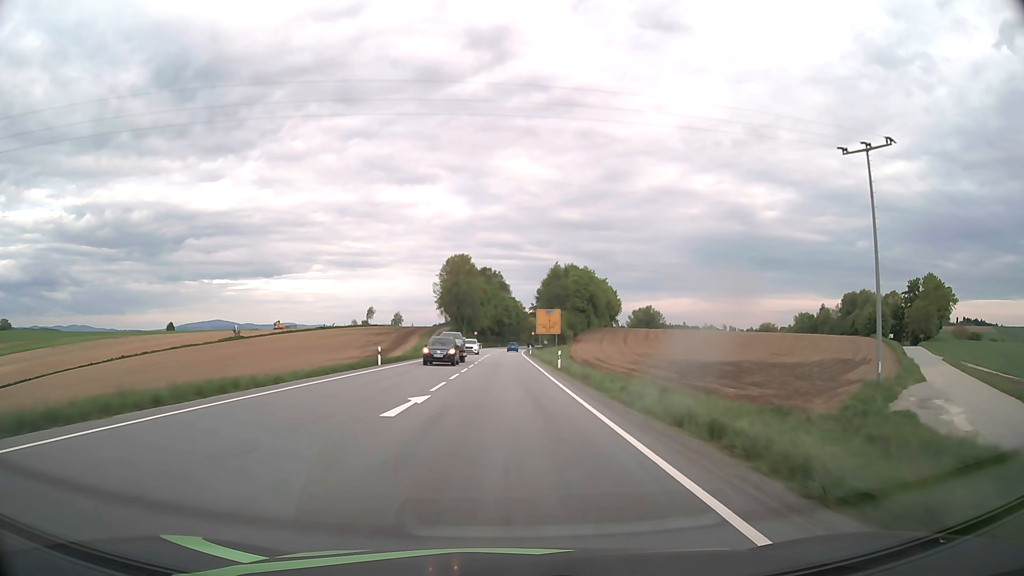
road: primary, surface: asphalt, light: Day
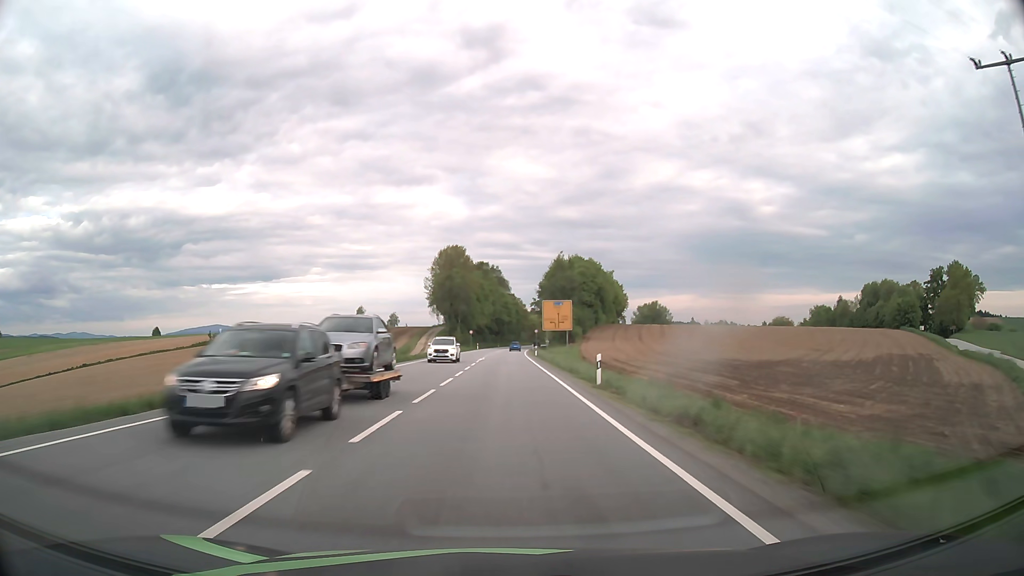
(0.0, +15.9) m; 0°
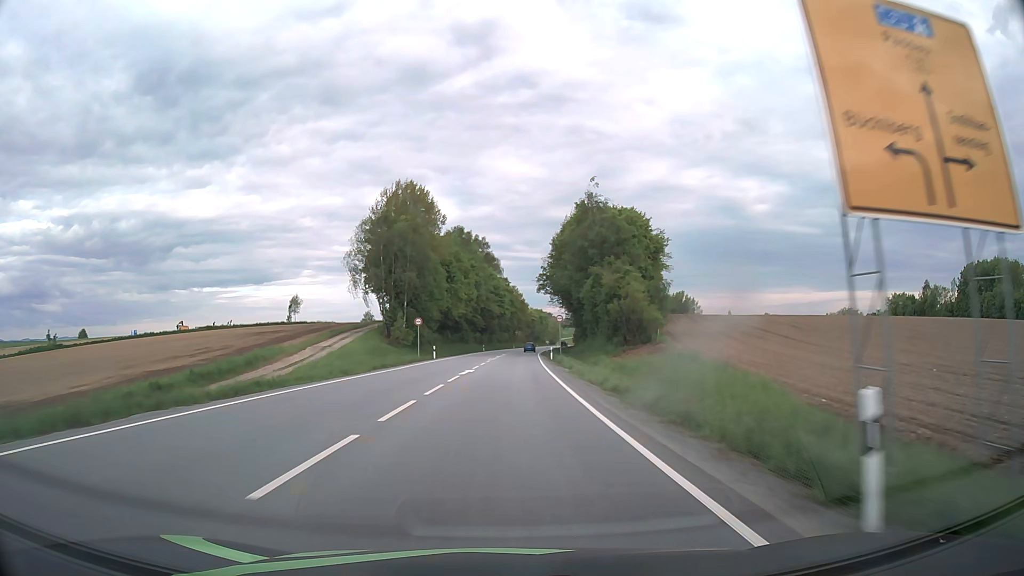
(+0.1, +63.3) m; +1°
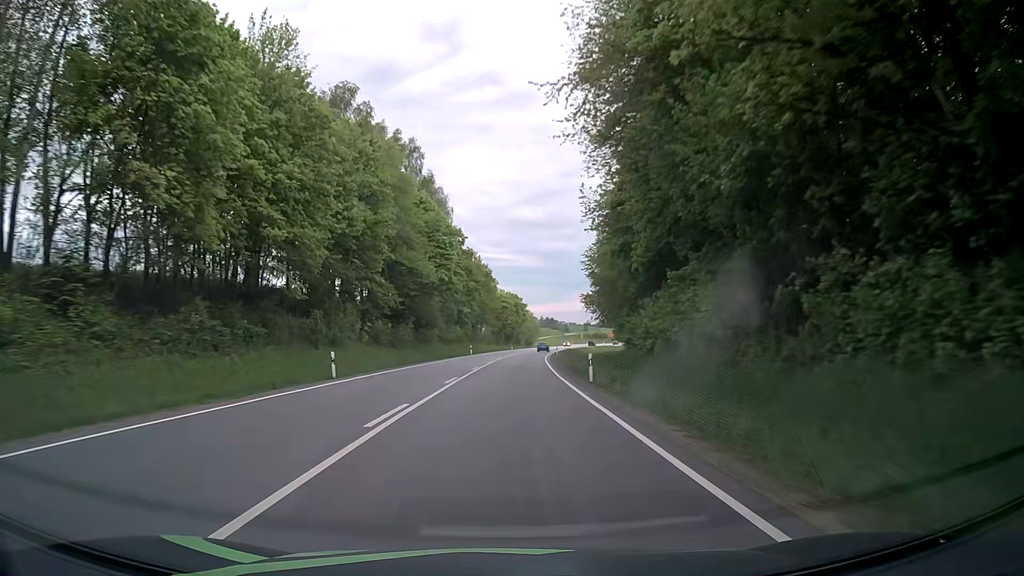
(+1.7, +79.1) m; +3°
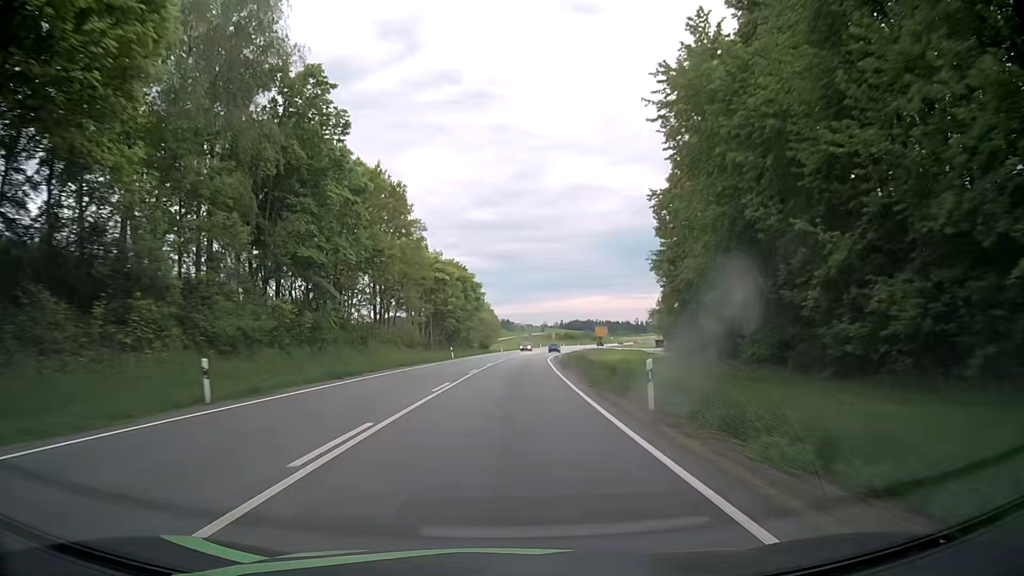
(+1.8, +63.3) m; +4°
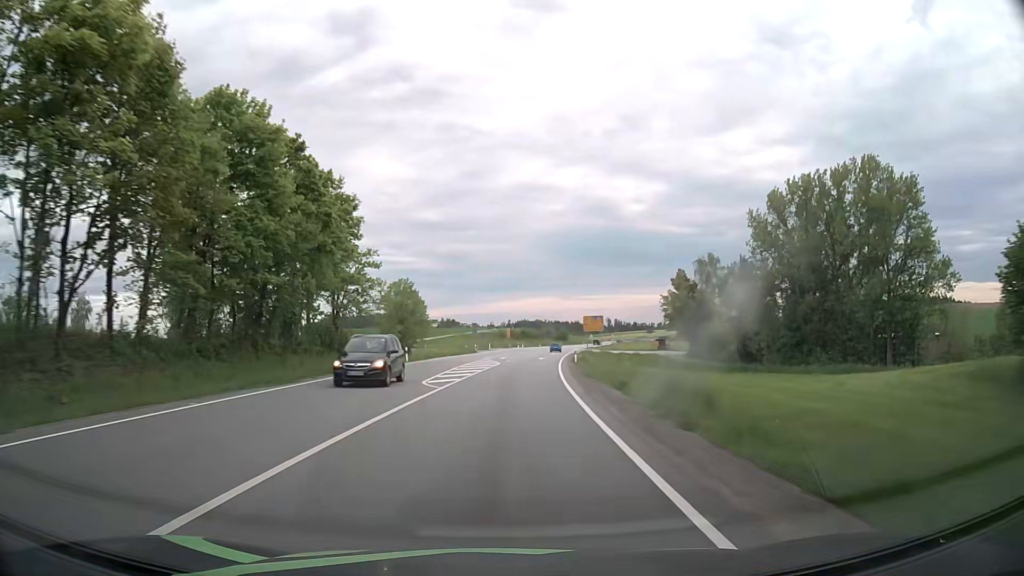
(+2.7, +63.3) m; +5°
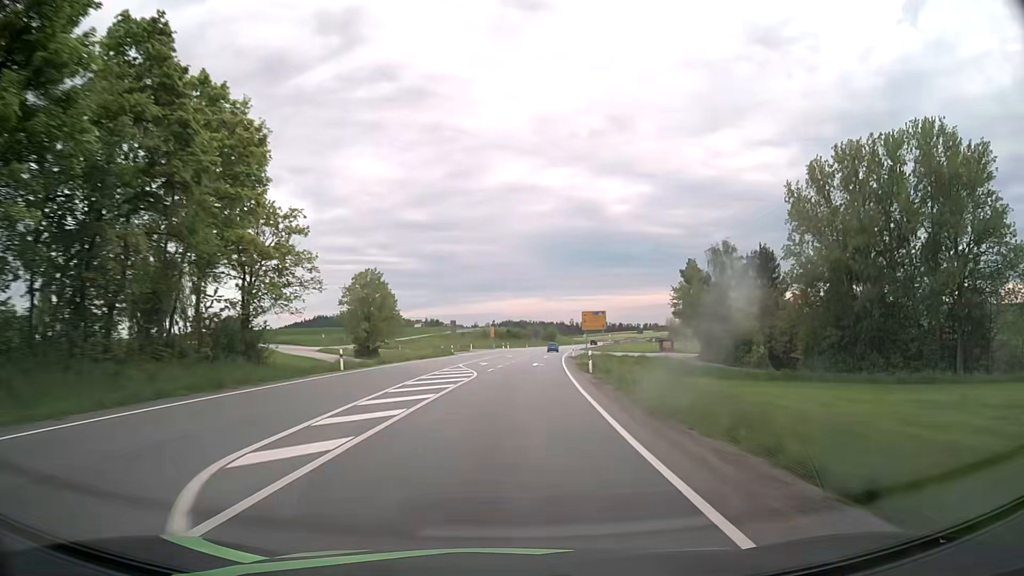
(+0.2, +15.9) m; +1°
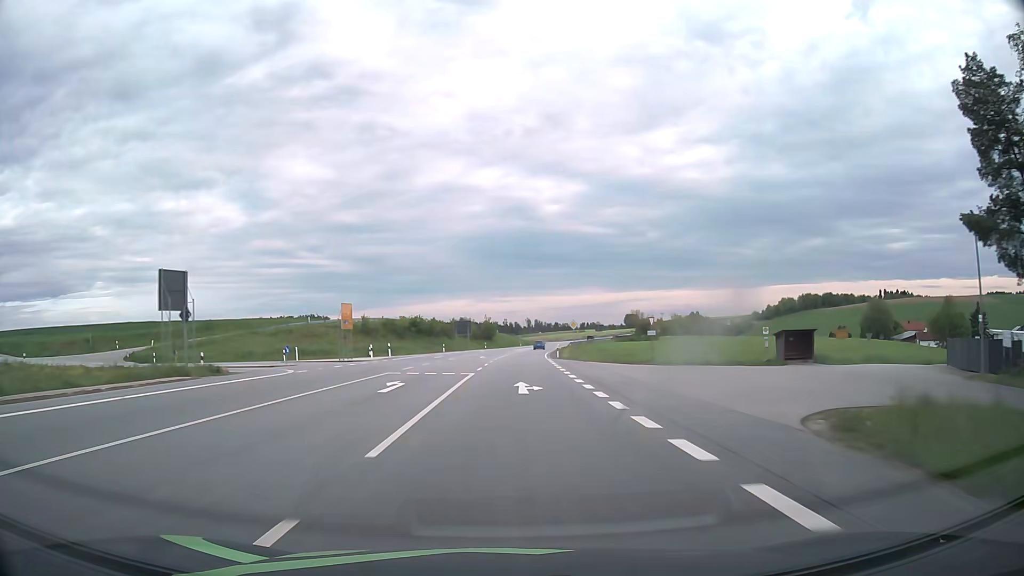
(+5.0, +79.0) m; +6°
(0, +10) (0, +20) (0, +30) (+1, +40) (+1, +50) (+1, +60) (+2, +70) (+3, +80) (+4, +90) (+5, +100) m
